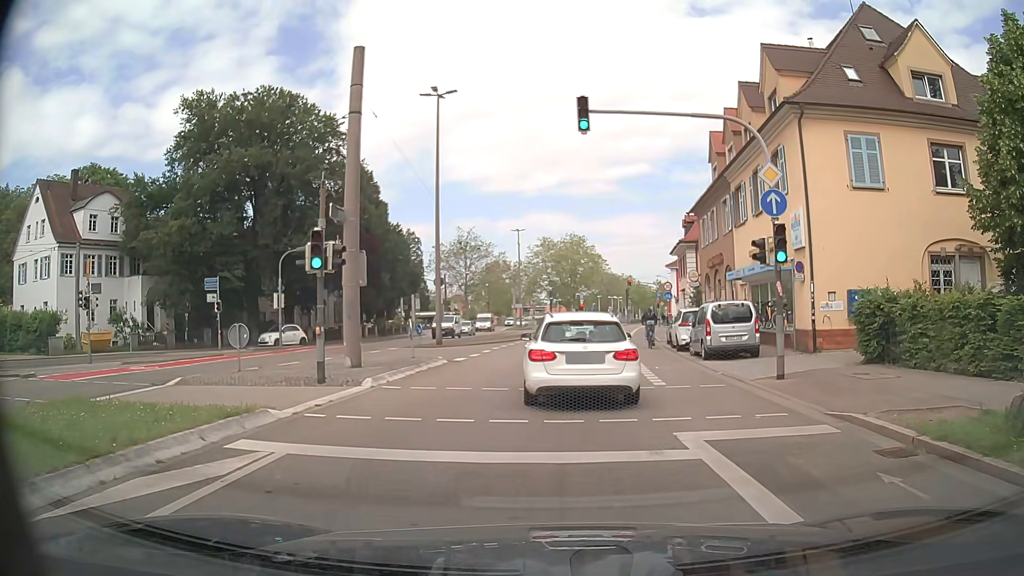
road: secondary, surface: asphalt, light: Day
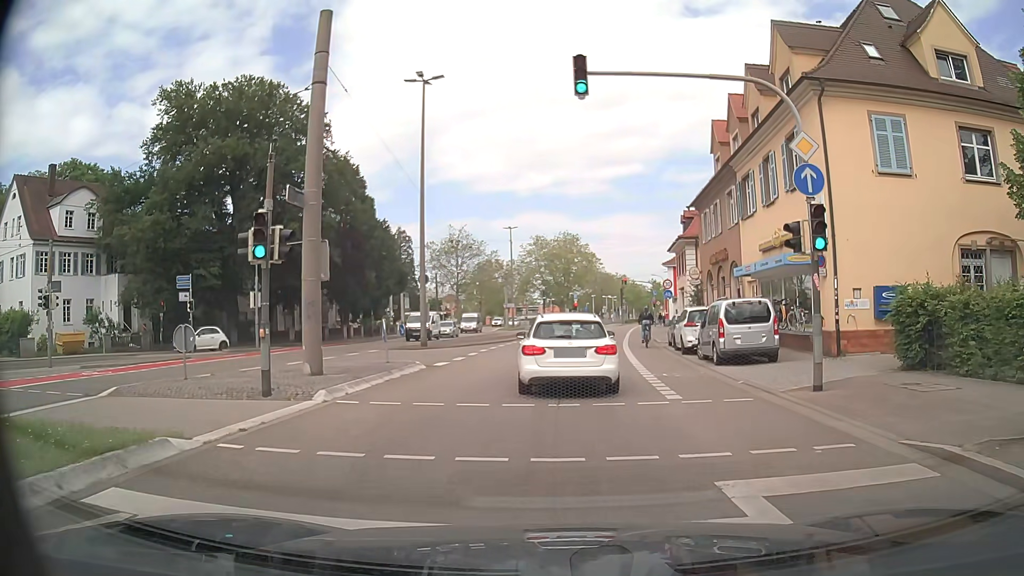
(0.0, +2.5) m; 0°
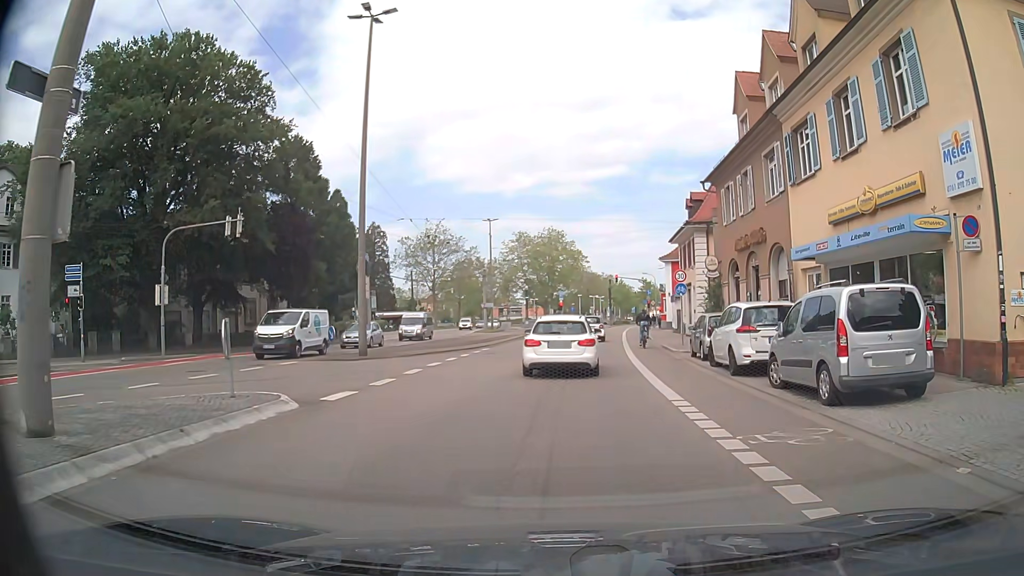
(+0.2, +8.8) m; +1°
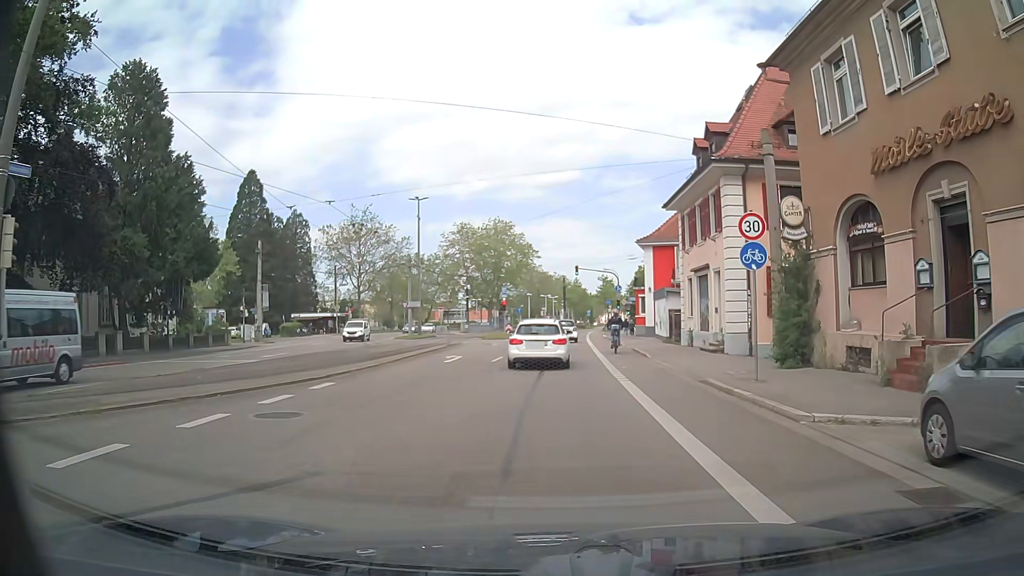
(+0.9, +17.7) m; +4°
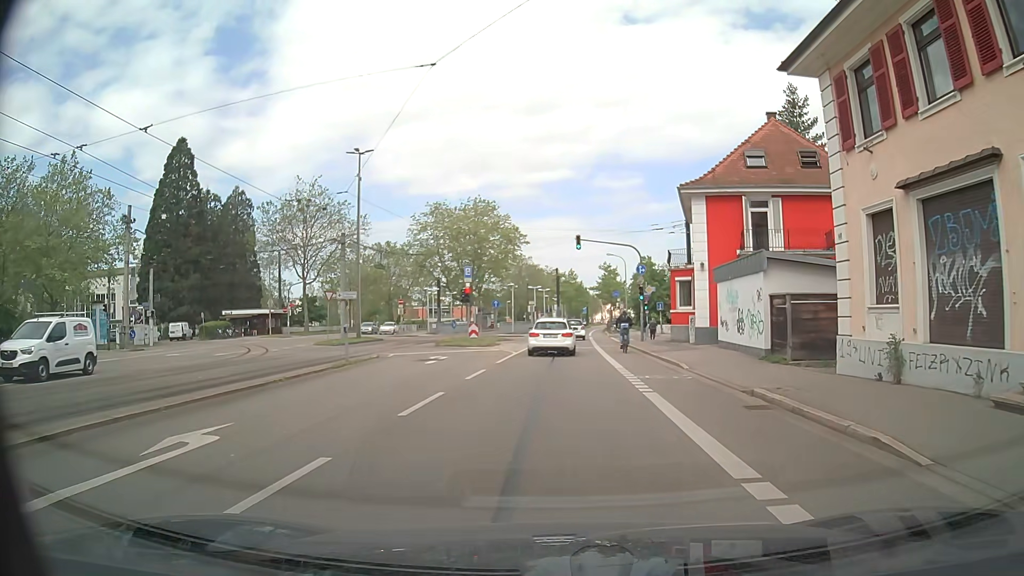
(+0.2, +20.0) m; 0°
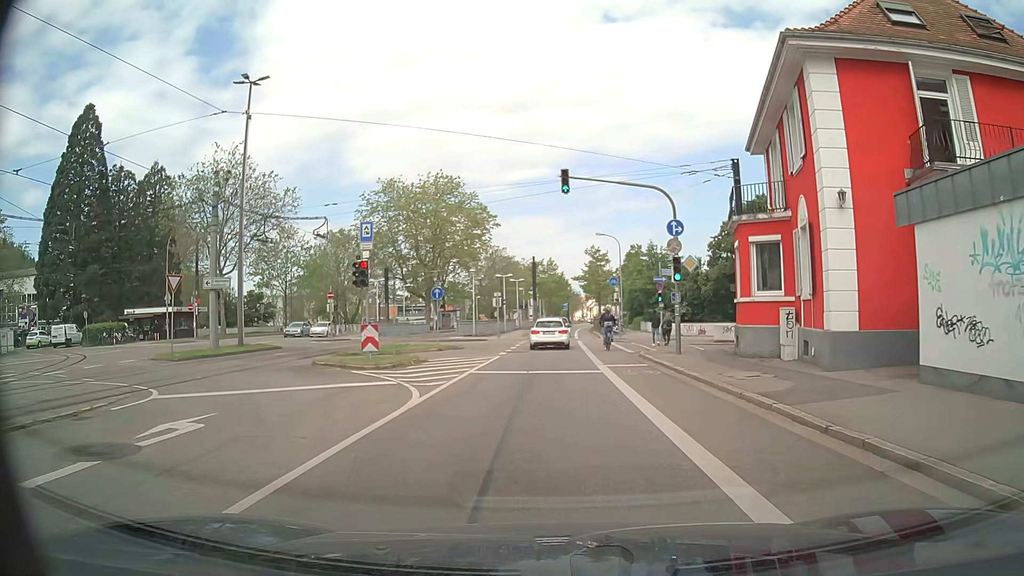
(+0.6, +17.1) m; +3°
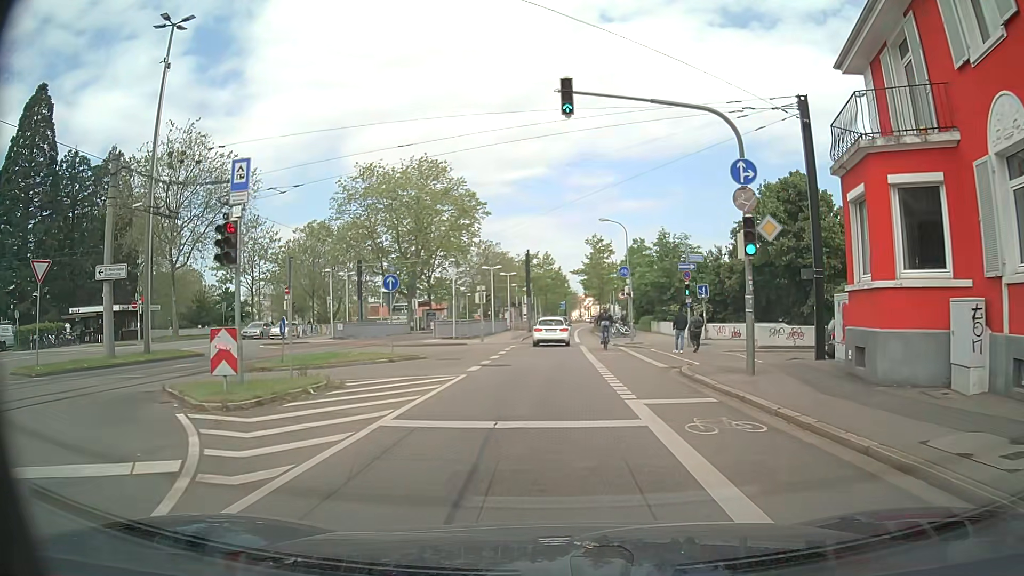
(0.0, +8.8) m; 0°
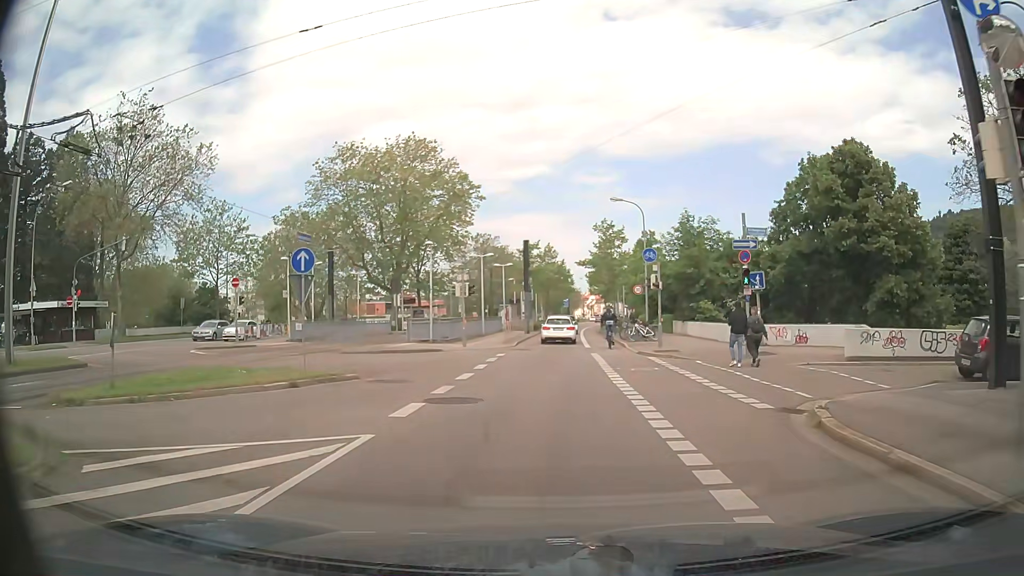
(0.0, +8.9) m; +1°
(0, +10) (0, +20) (0, +30) (0, +40) (0, +50) (0, +60) (0, +70) (+1, +80) (+1, +90) (+2, +100) m
